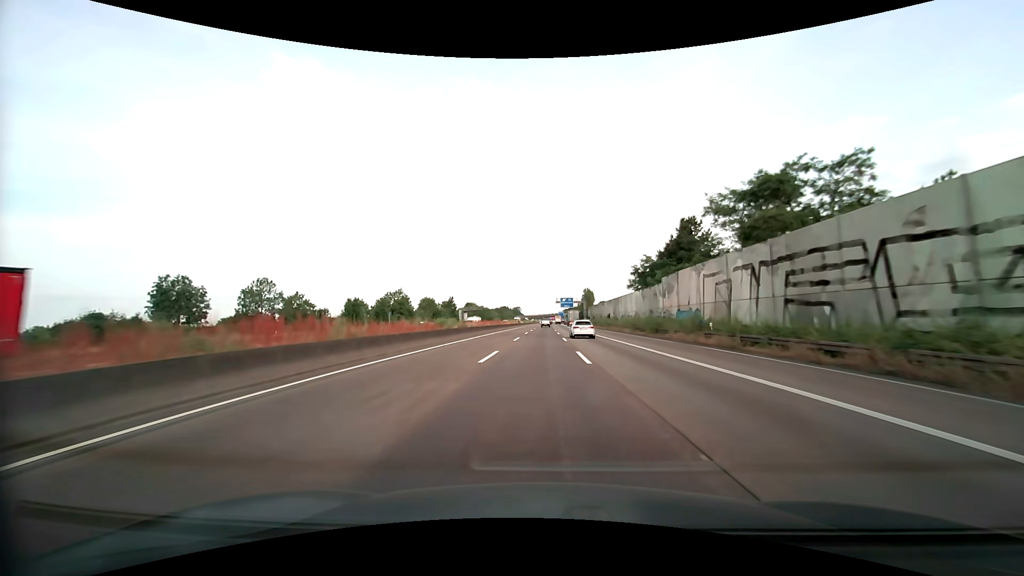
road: motorway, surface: asphalt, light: Day
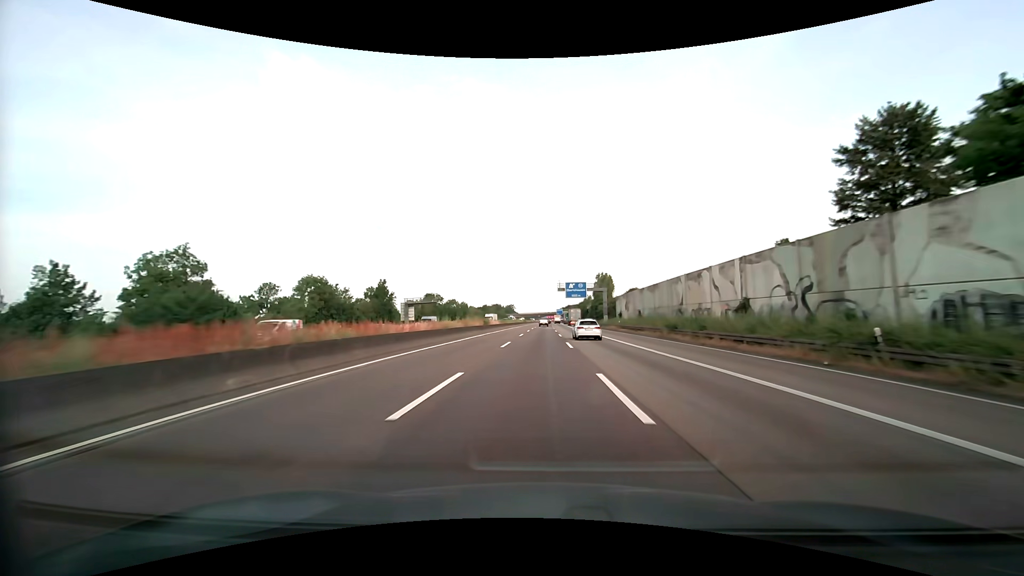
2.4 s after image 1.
(+0.3, +63.2) m; 0°
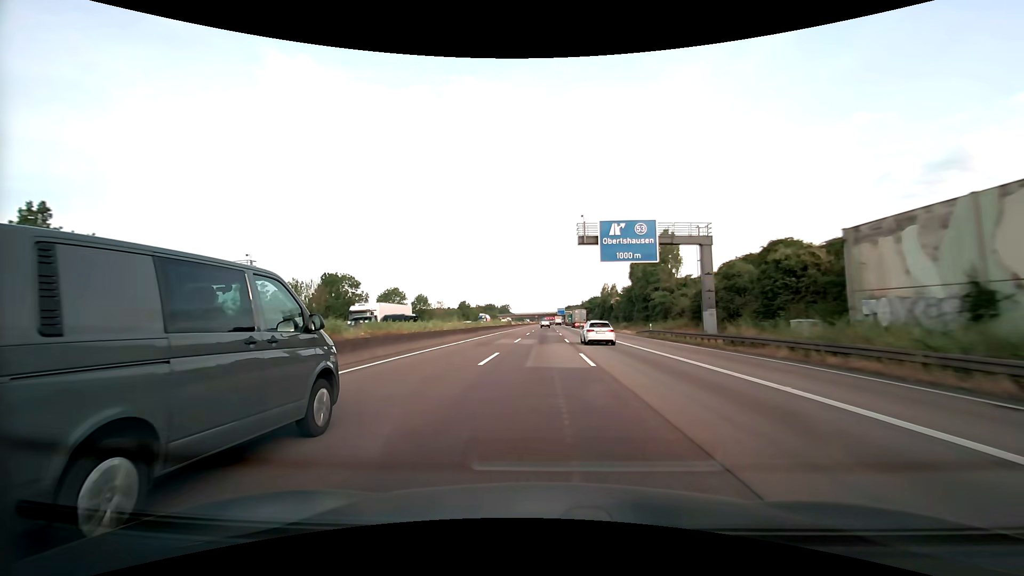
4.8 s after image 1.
(+0.1, +63.3) m; 0°
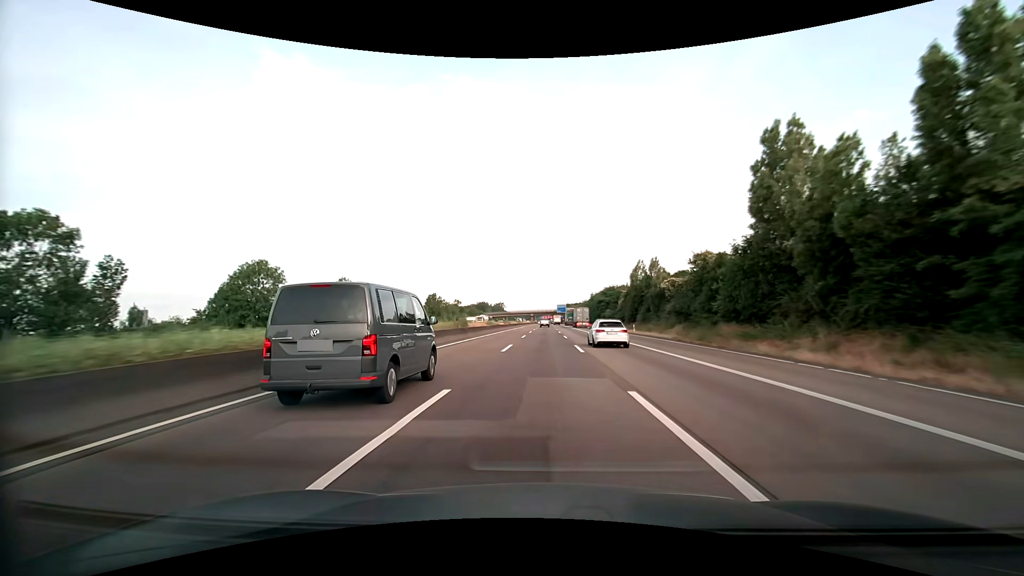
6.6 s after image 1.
(+0.1, +47.6) m; 0°
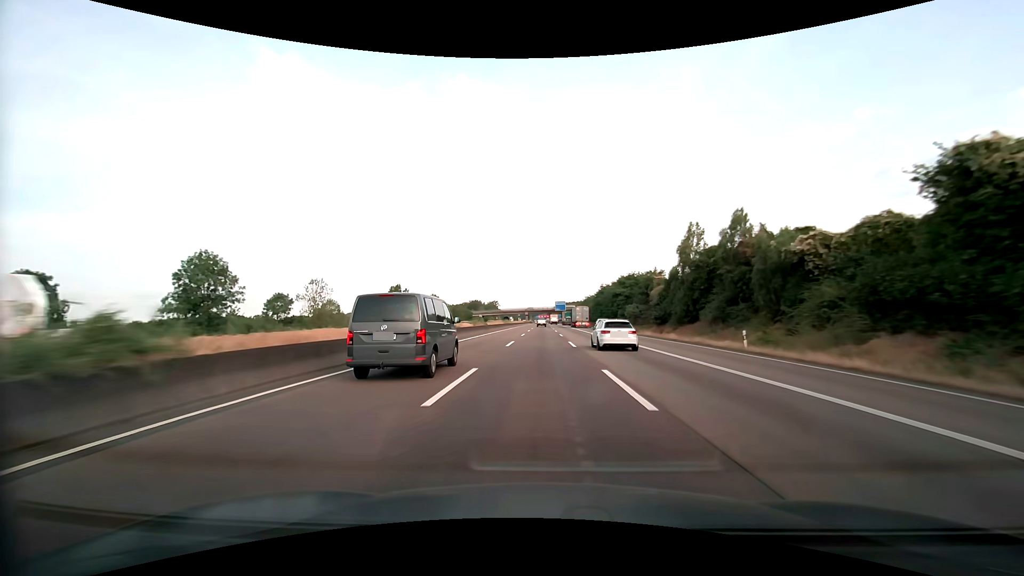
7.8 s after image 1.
(+0.1, +31.8) m; 0°
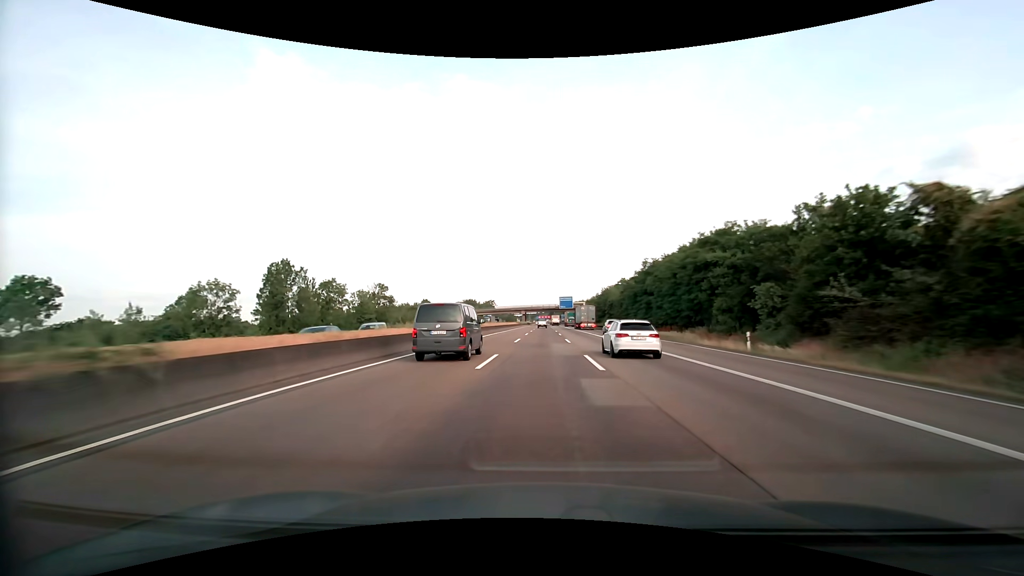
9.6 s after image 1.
(+0.2, +47.8) m; 0°
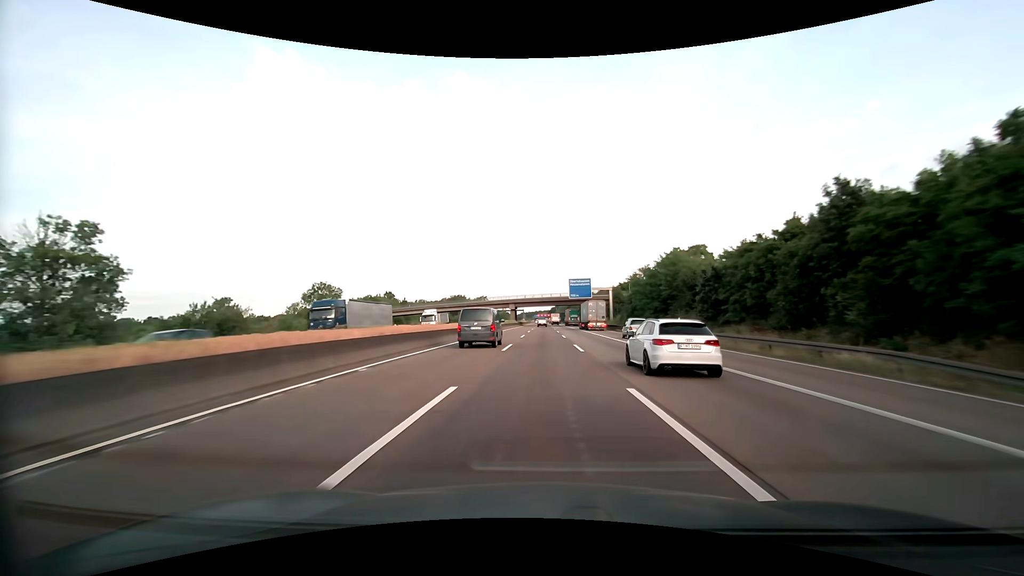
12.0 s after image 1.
(+0.2, +63.8) m; 0°
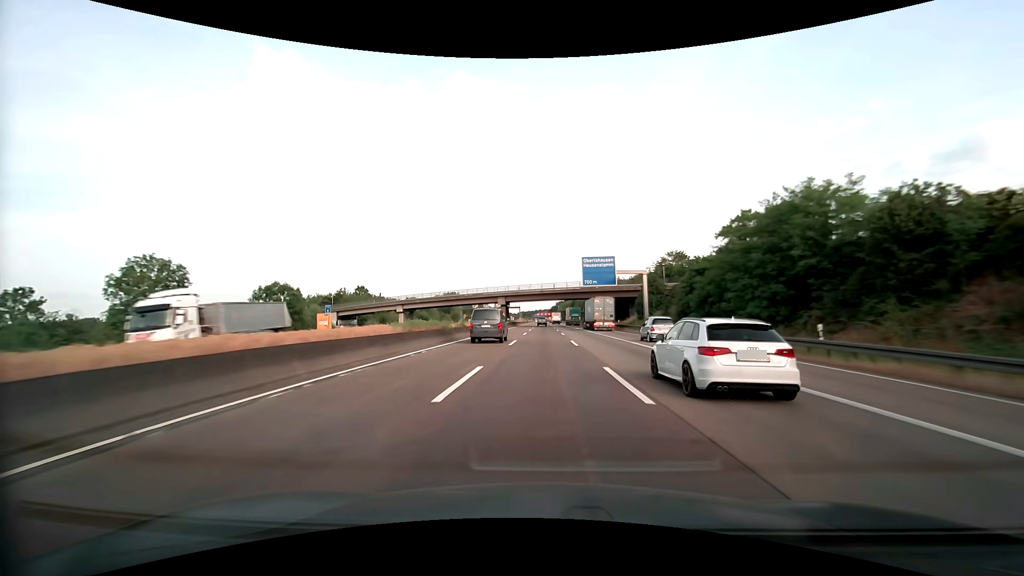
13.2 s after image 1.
(0.0, +32.0) m; 0°
(0, +10) (0, +20) (0, +30) (0, +40) (0, +50) (0, +60) (0, +70) (0, +80) (0, +90) (0, +100) m
